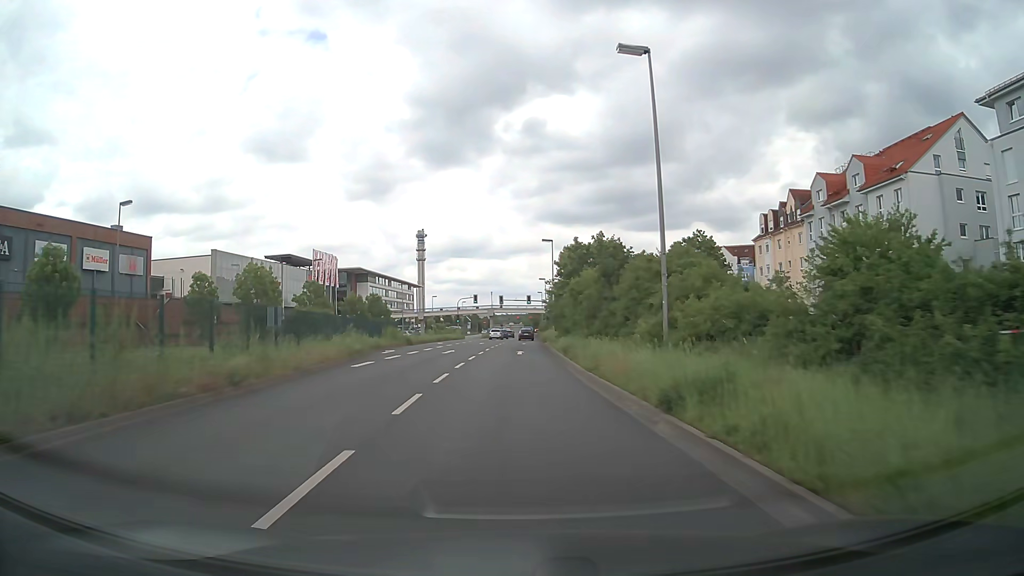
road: primary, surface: asphalt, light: Day
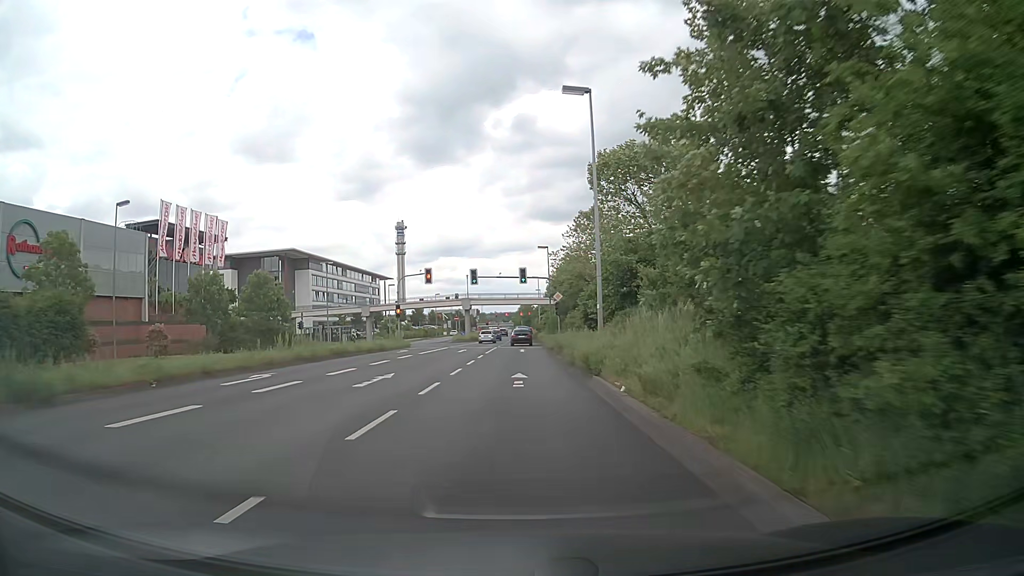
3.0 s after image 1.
(+0.1, +43.7) m; +1°
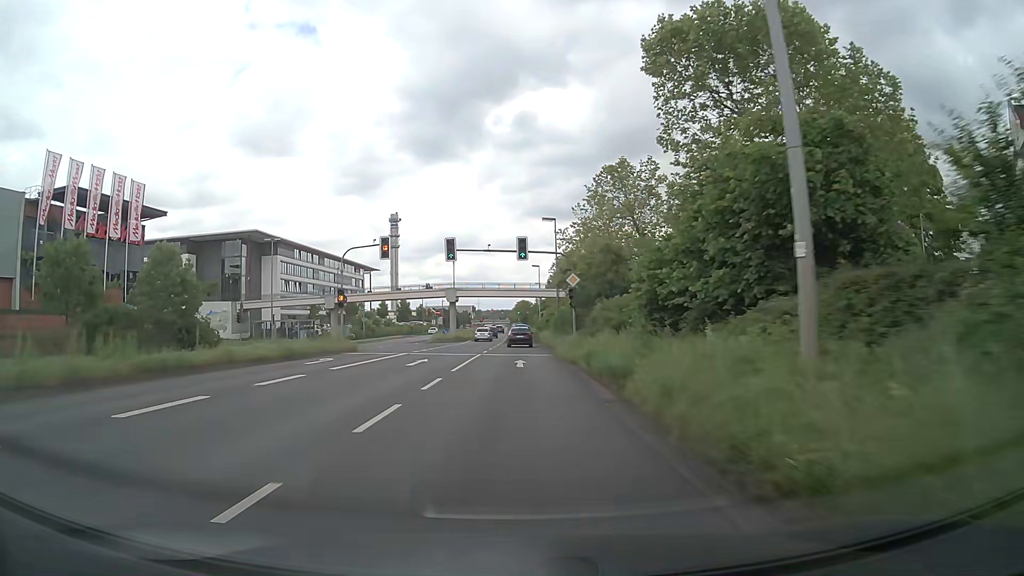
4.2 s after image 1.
(0.0, +17.8) m; 0°
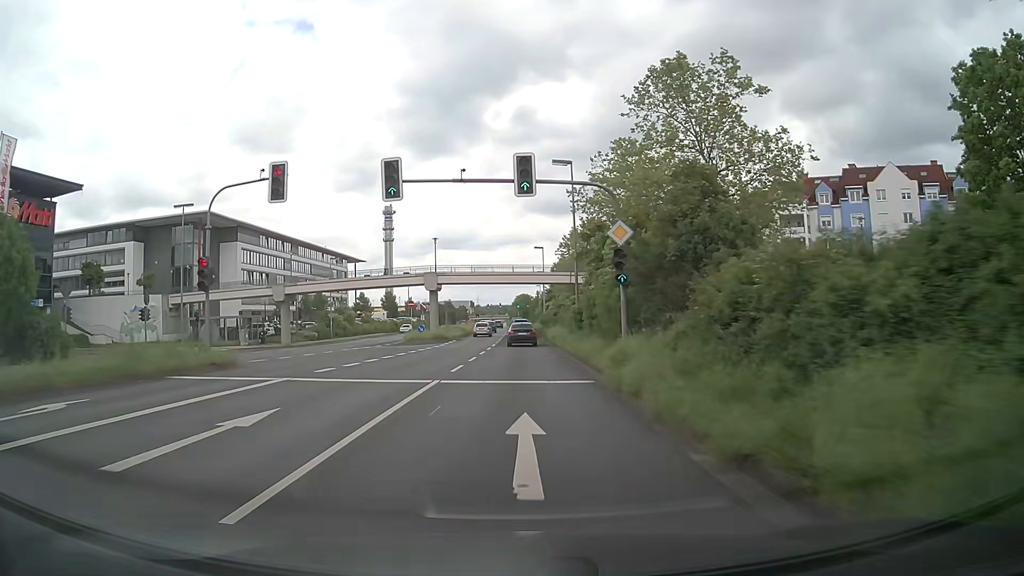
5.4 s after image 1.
(0.0, +17.8) m; 0°
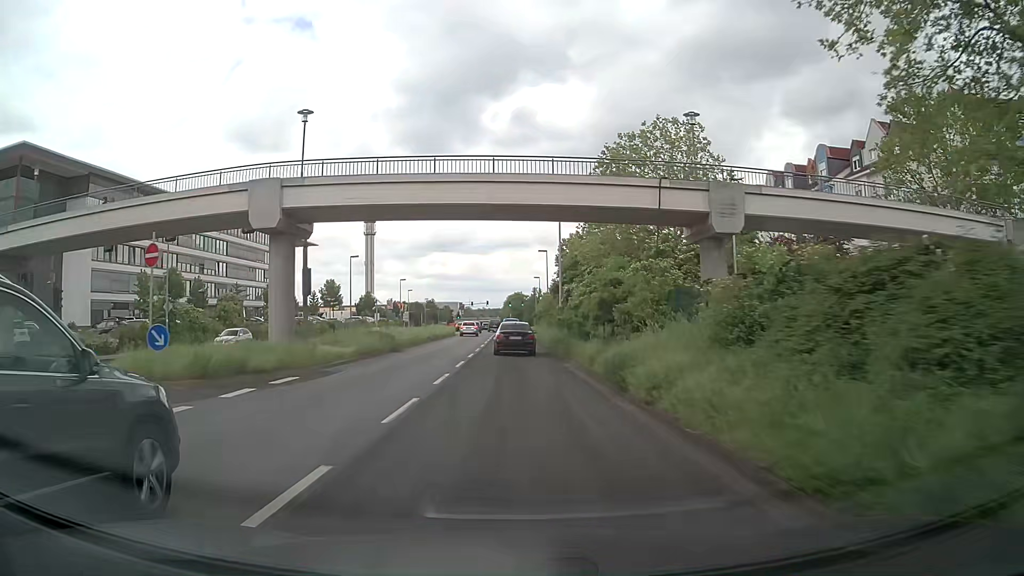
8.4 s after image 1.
(+0.3, +39.7) m; +1°
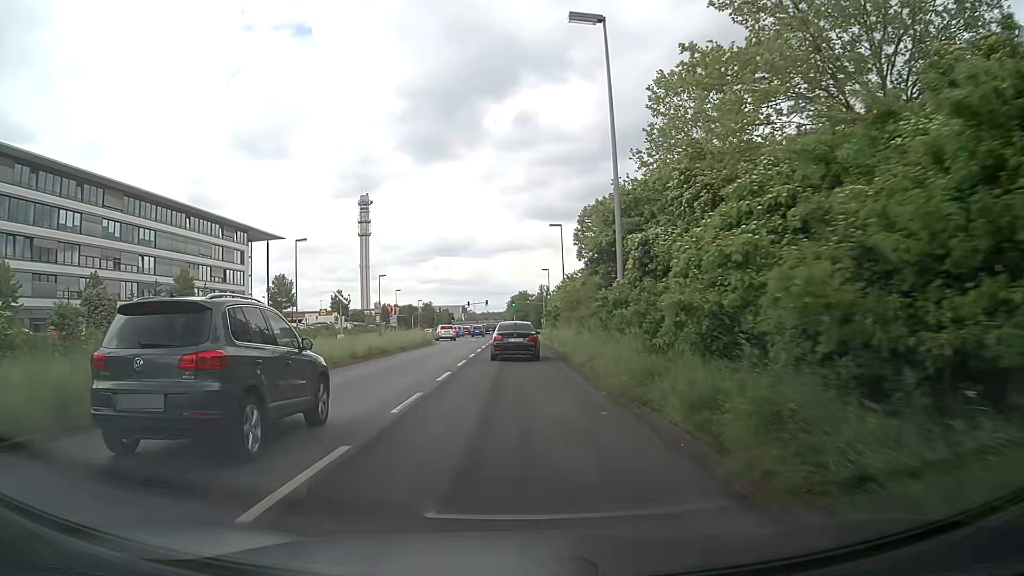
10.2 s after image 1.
(-0.1, +23.1) m; 0°
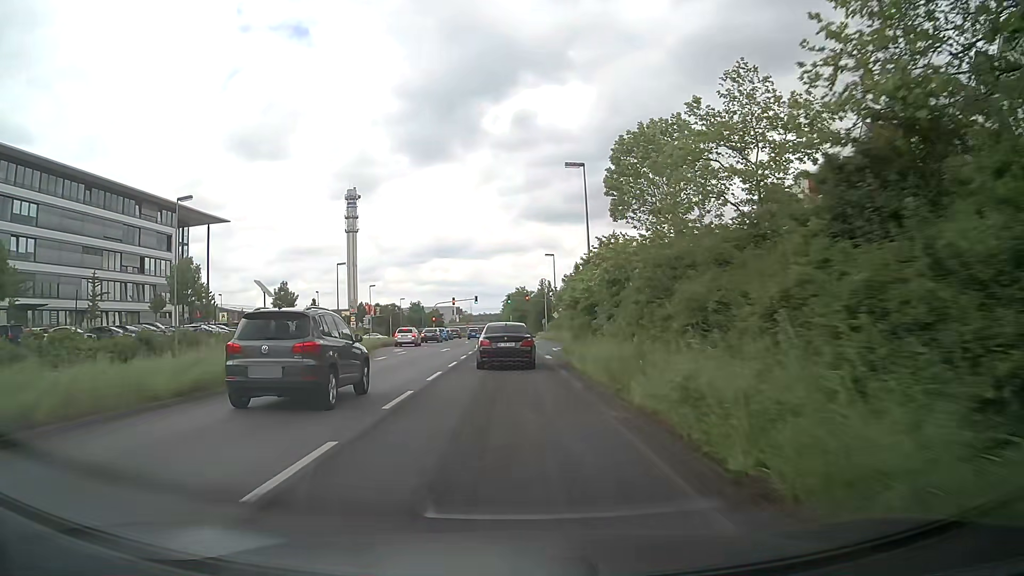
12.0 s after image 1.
(-0.2, +23.6) m; 0°
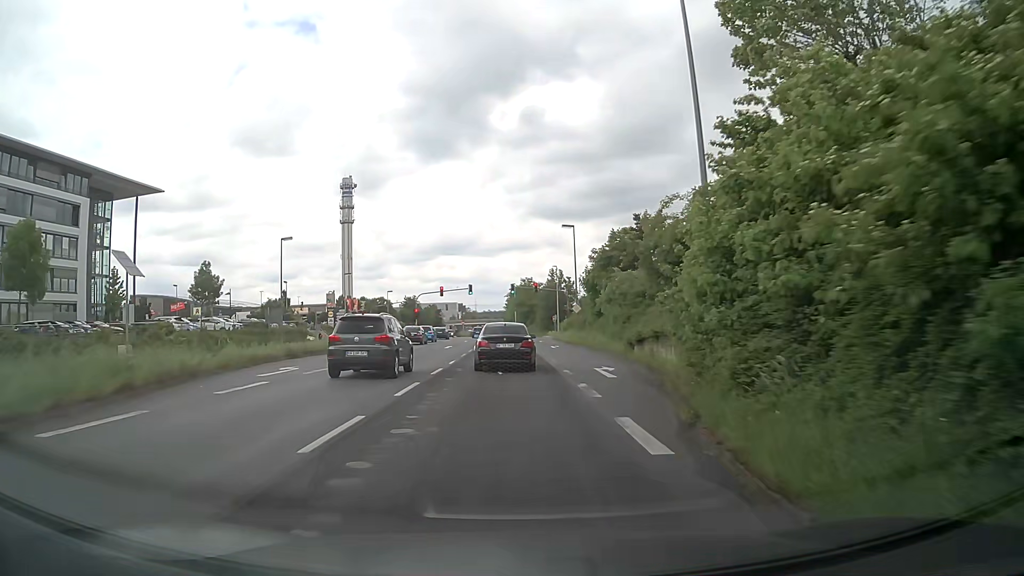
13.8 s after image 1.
(-0.1, +22.0) m; -1°
(0, +10) (0, +20) (0, +30) (0, +40) (-1, +50) (-1, +60) (-1, +70) (-1, +80) (-2, +90) (-2, +100) m
